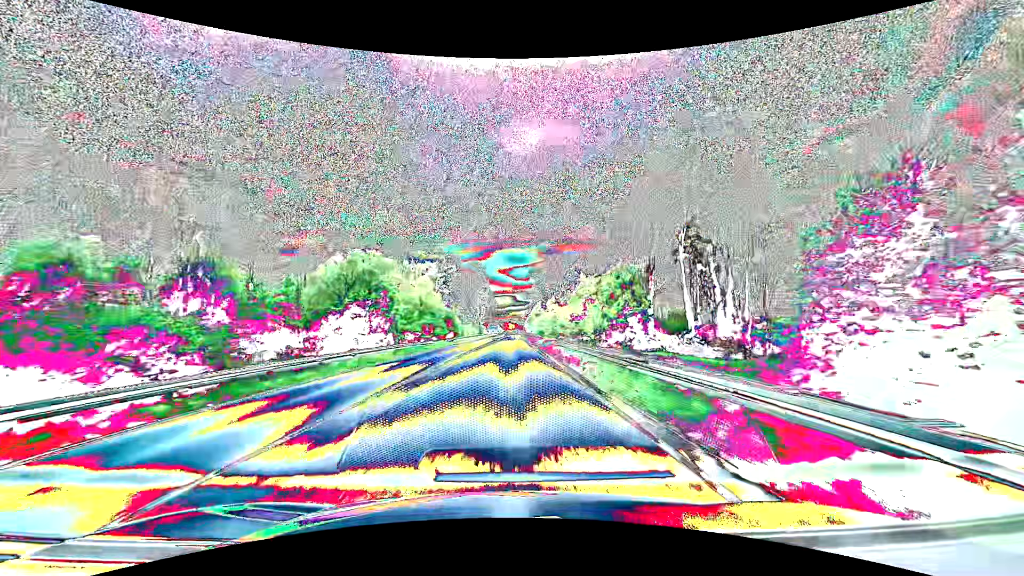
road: primary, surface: asphalt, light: Day
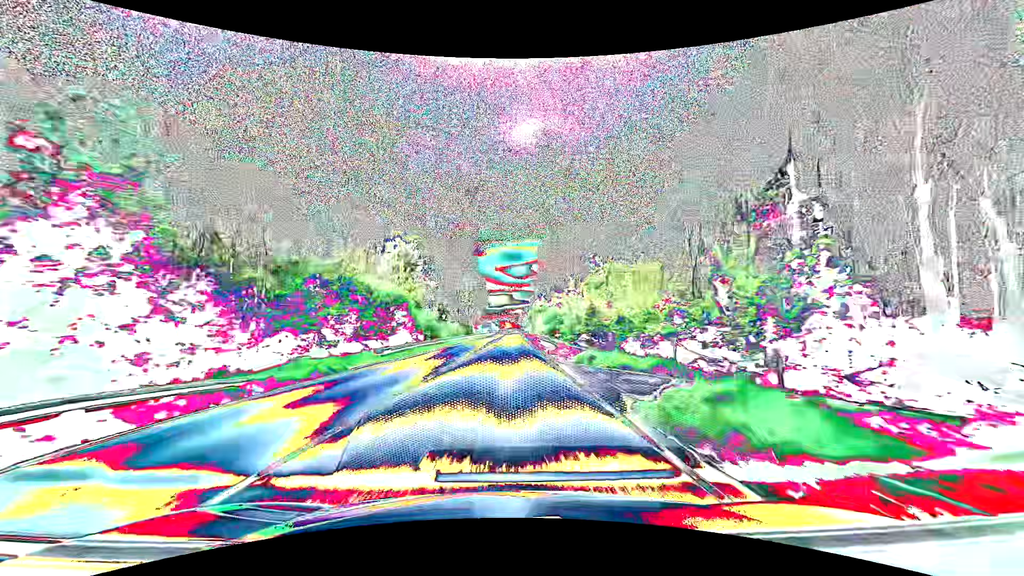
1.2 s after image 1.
(-0.1, +31.7) m; 0°
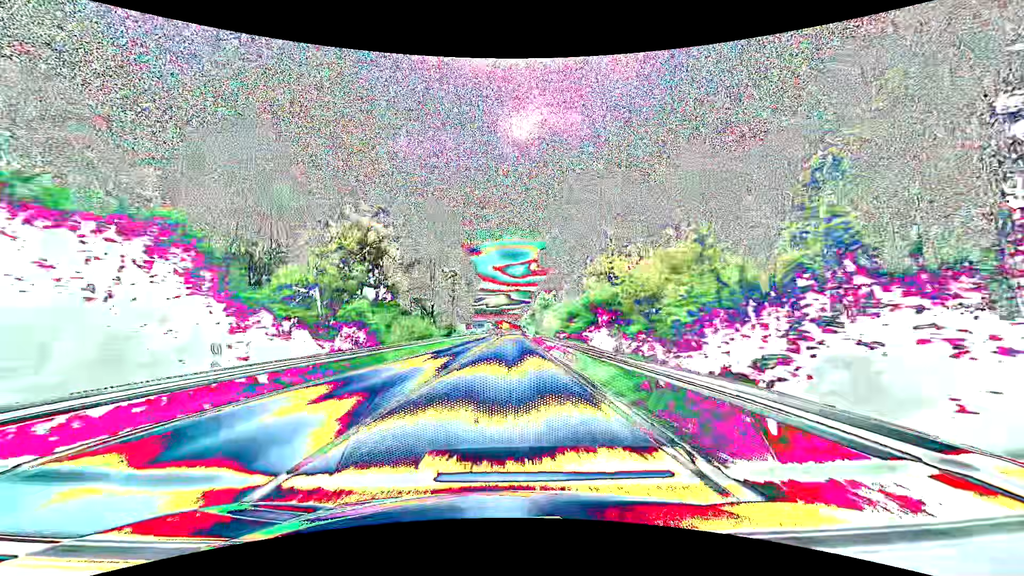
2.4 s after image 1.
(+0.1, +31.7) m; 0°
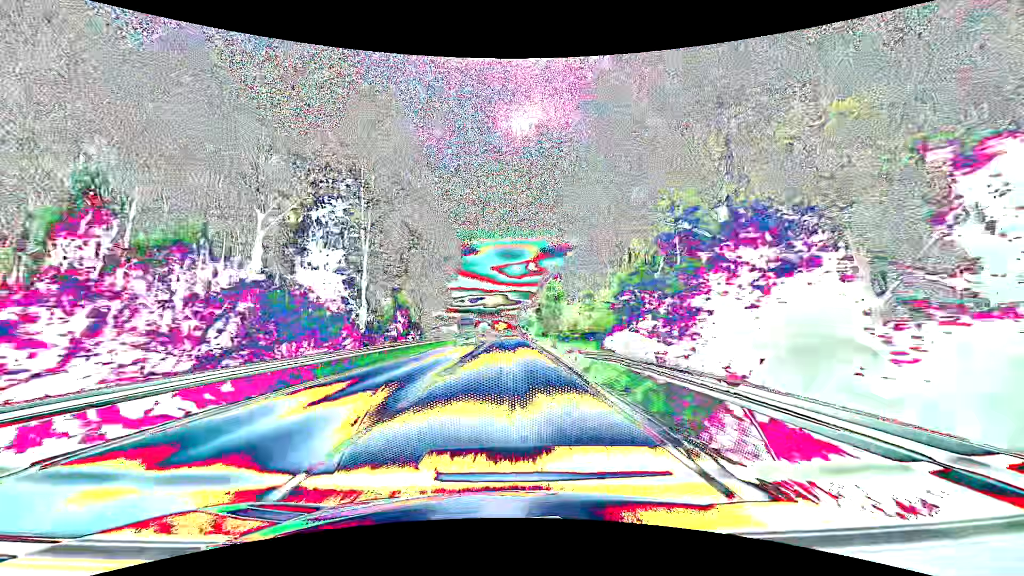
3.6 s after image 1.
(+0.1, +31.6) m; 0°
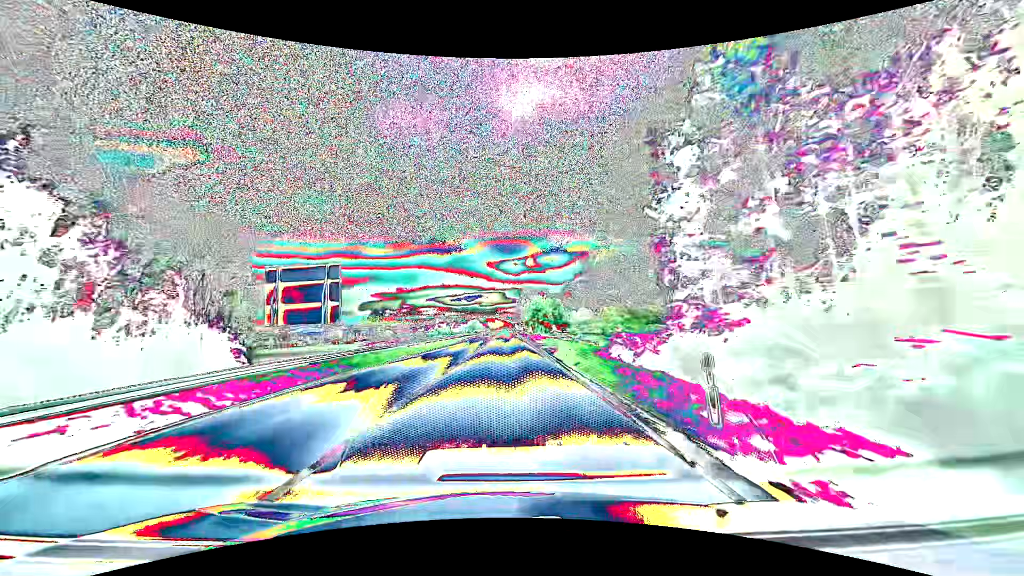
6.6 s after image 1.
(+0.5, +79.1) m; +1°
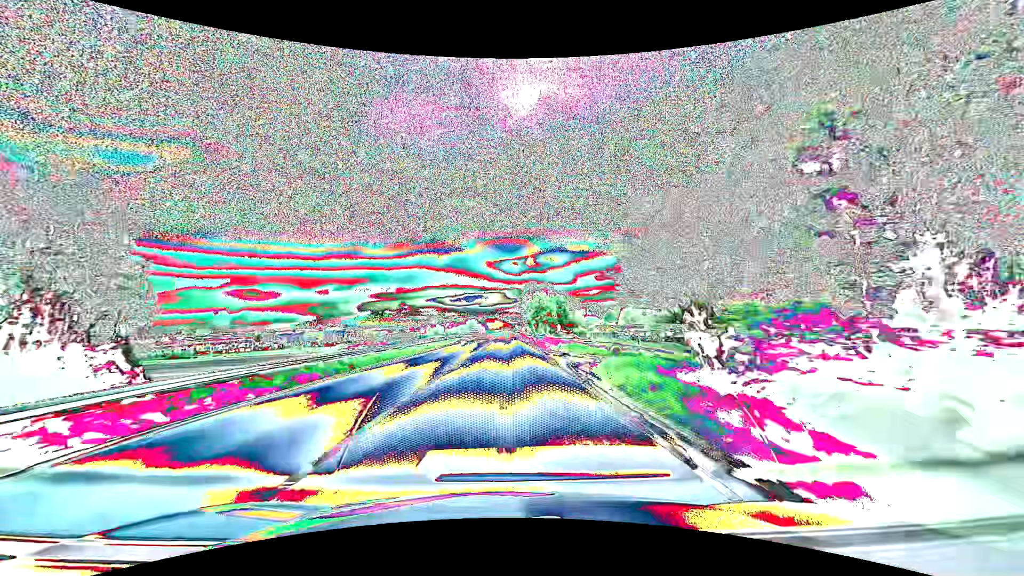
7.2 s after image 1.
(0.0, +15.8) m; 0°
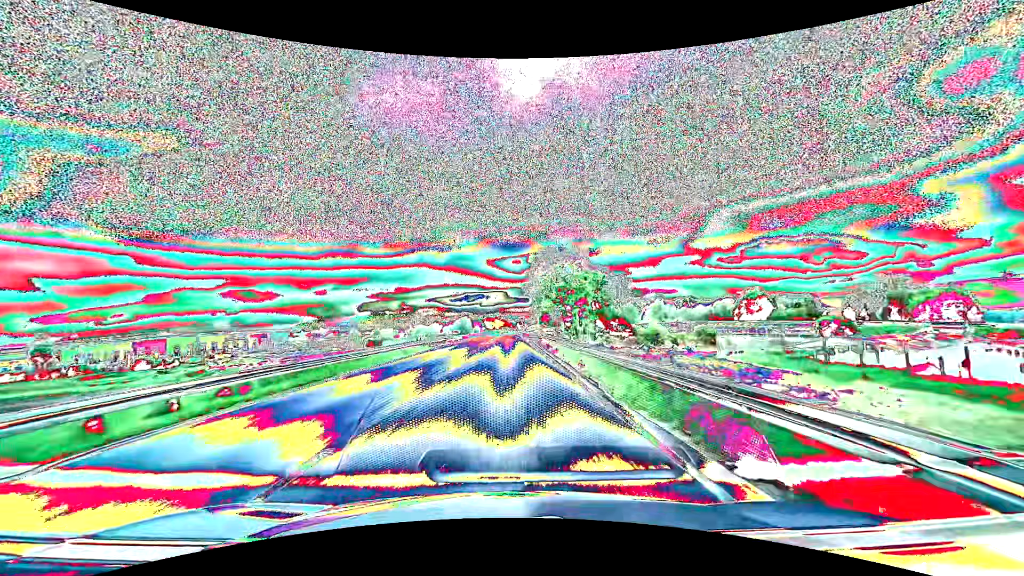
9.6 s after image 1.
(-0.4, +63.3) m; 0°
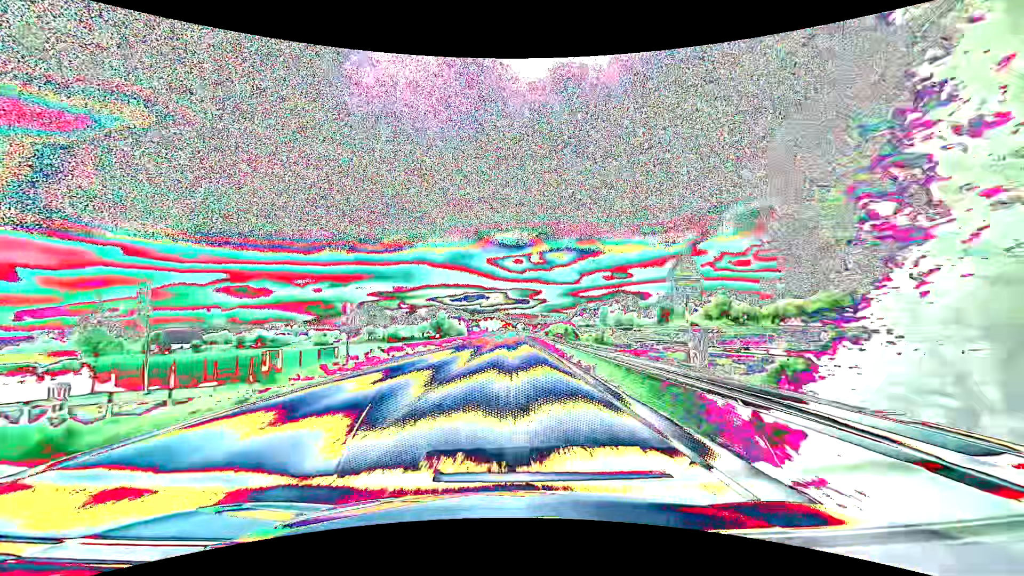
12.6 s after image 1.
(-0.1, +79.0) m; 0°
(0, +10) (0, +20) (0, +30) (0, +40) (0, +50) (0, +60) (0, +70) (0, +80) (0, +90) (+1, +100) m
